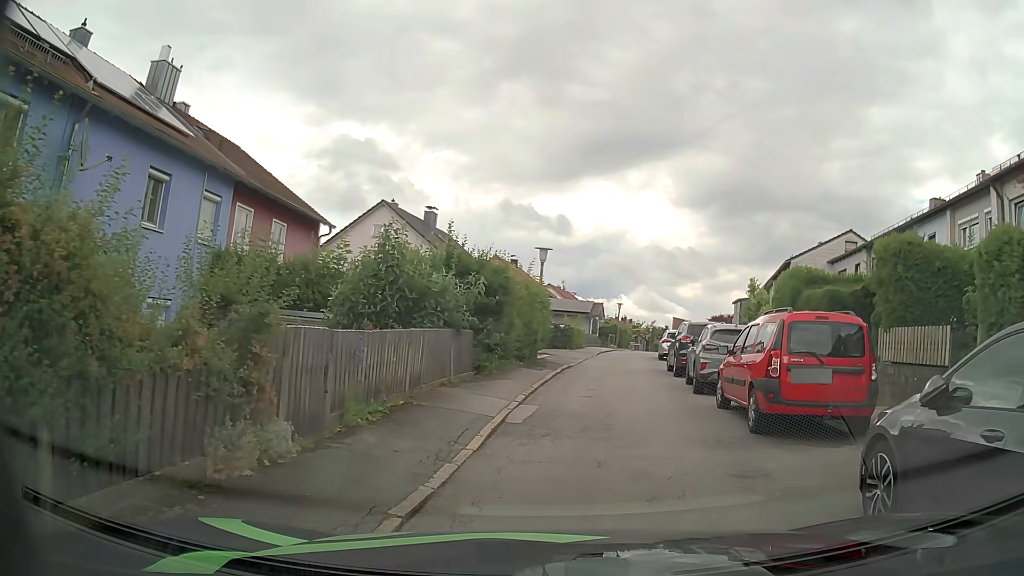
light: Day
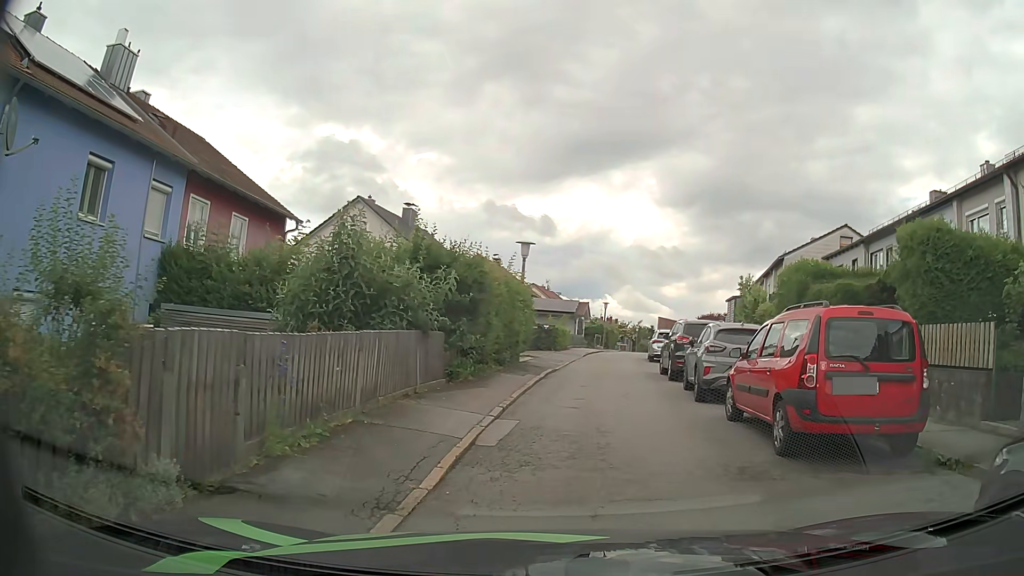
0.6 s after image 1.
(0.0, +1.8) m; -1°
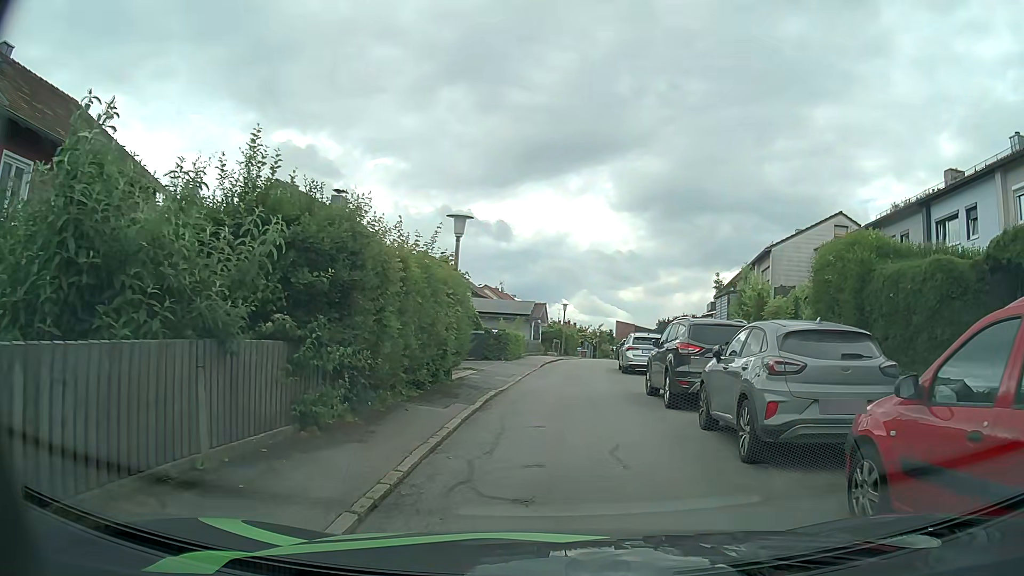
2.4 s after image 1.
(+0.3, +6.0) m; +5°
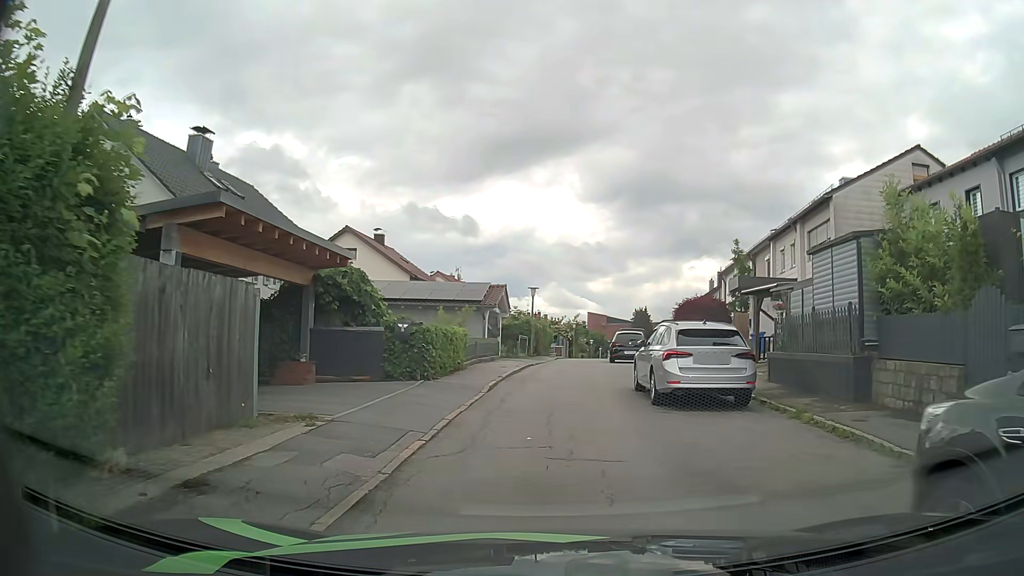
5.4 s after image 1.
(+0.2, +12.8) m; +2°
(0, +10) (0, +20) (+1, +30) (+2, +40) (+4, +50) (+5, +60) (+6, +70) (+7, +80) (+8, +90) (+10, +99) m
